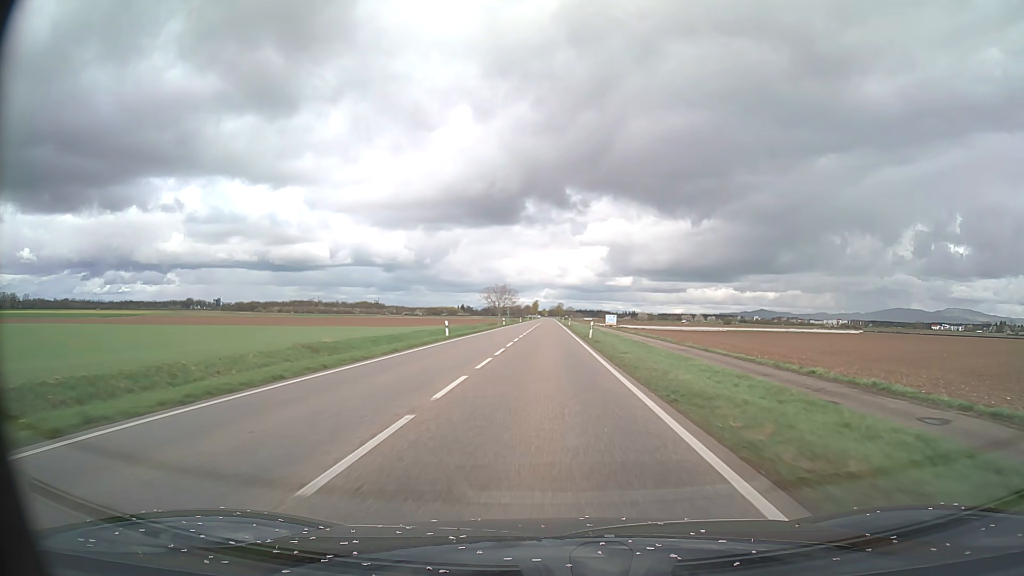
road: primary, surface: asphalt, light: Day
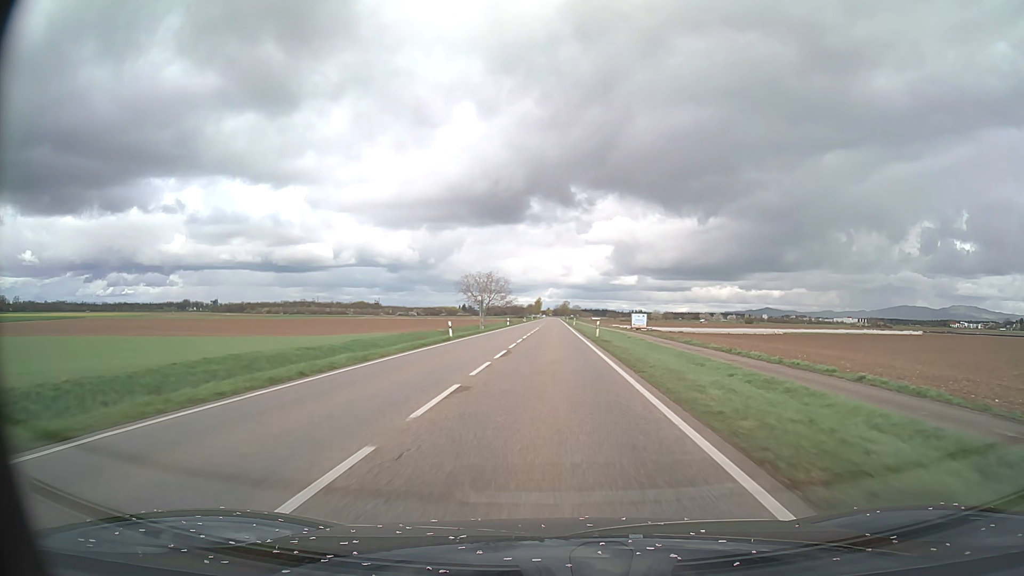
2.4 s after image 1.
(-0.2, +50.1) m; 0°
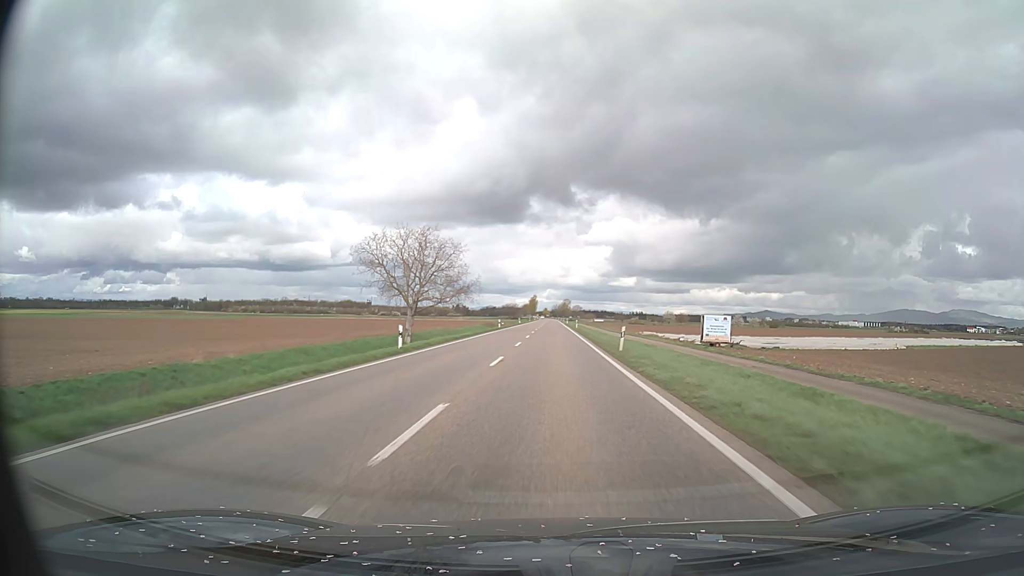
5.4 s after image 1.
(0.0, +62.6) m; 0°
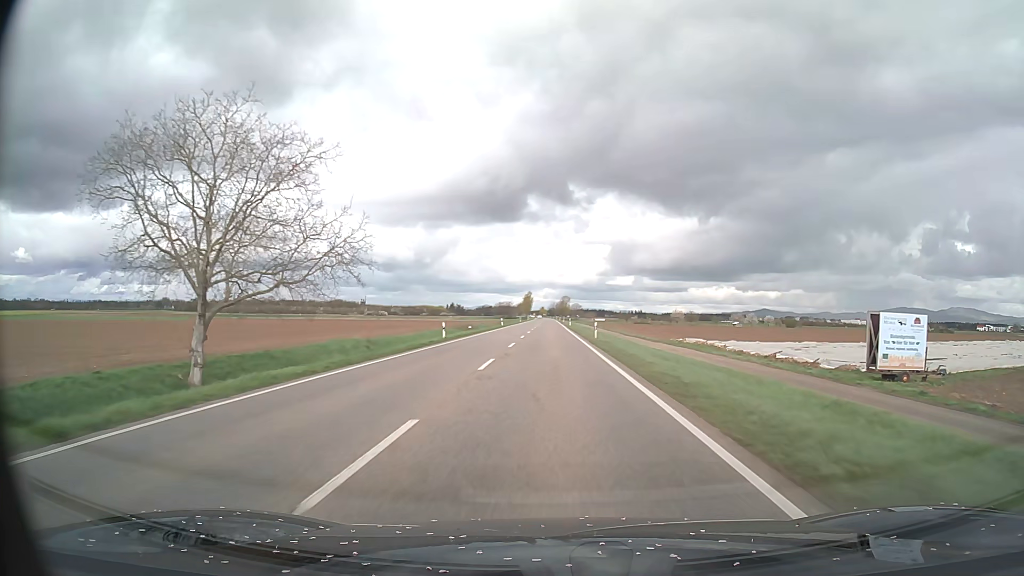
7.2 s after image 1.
(+0.1, +37.6) m; 0°
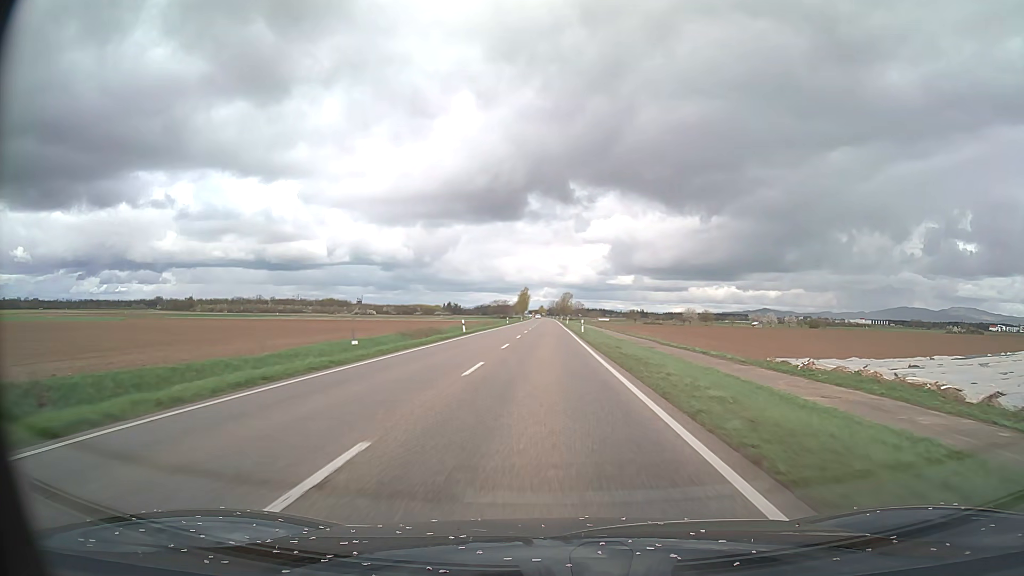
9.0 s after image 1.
(0.0, +37.6) m; 0°
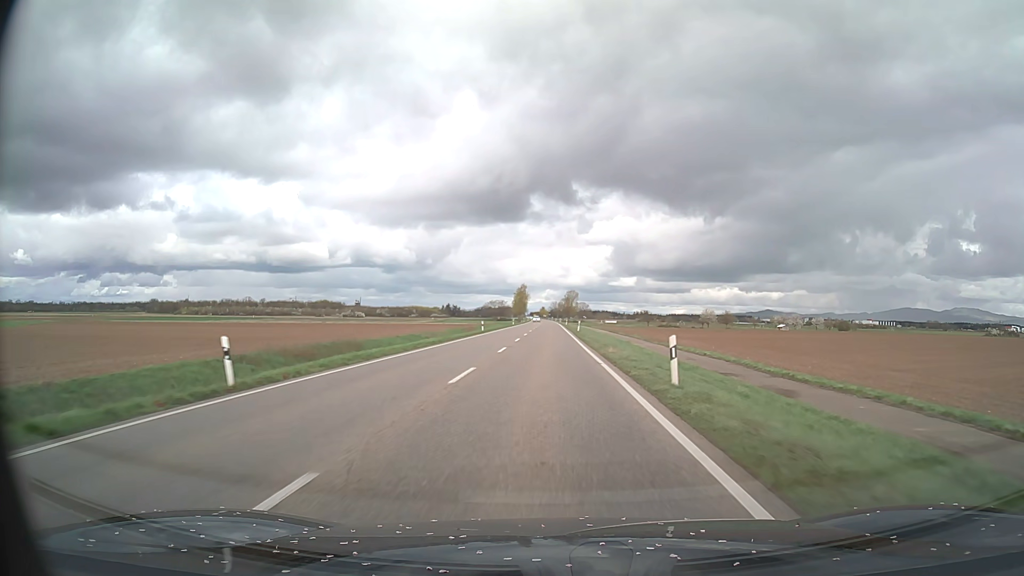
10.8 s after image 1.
(-0.1, +37.6) m; 0°
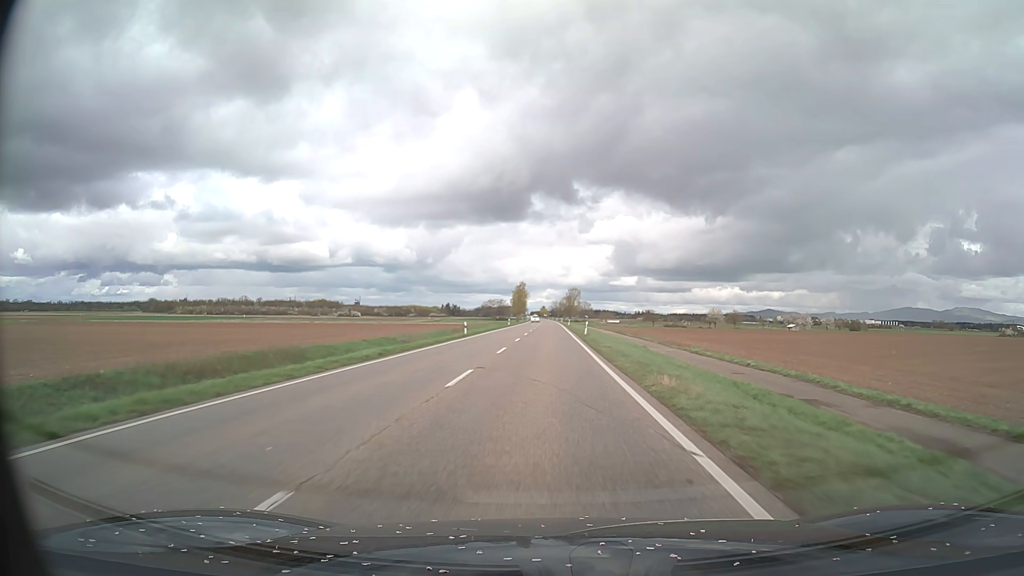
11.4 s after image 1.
(0.0, +12.5) m; 0°
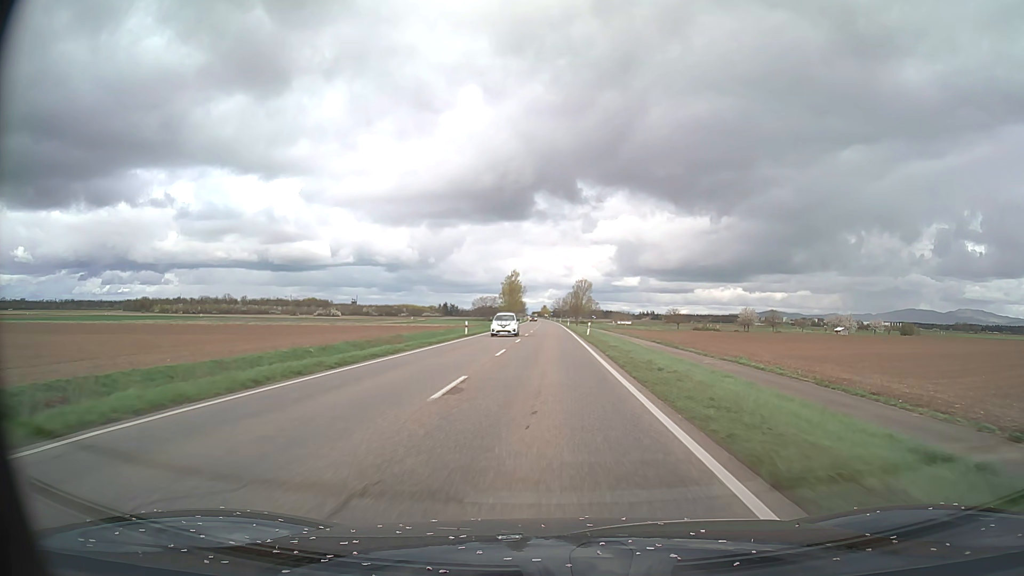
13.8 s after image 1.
(-0.1, +50.1) m; 0°
(0, +10) (0, +20) (0, +30) (0, +40) (0, +50) (0, +60) (0, +70) (0, +80) (0, +90) (0, +100) m
